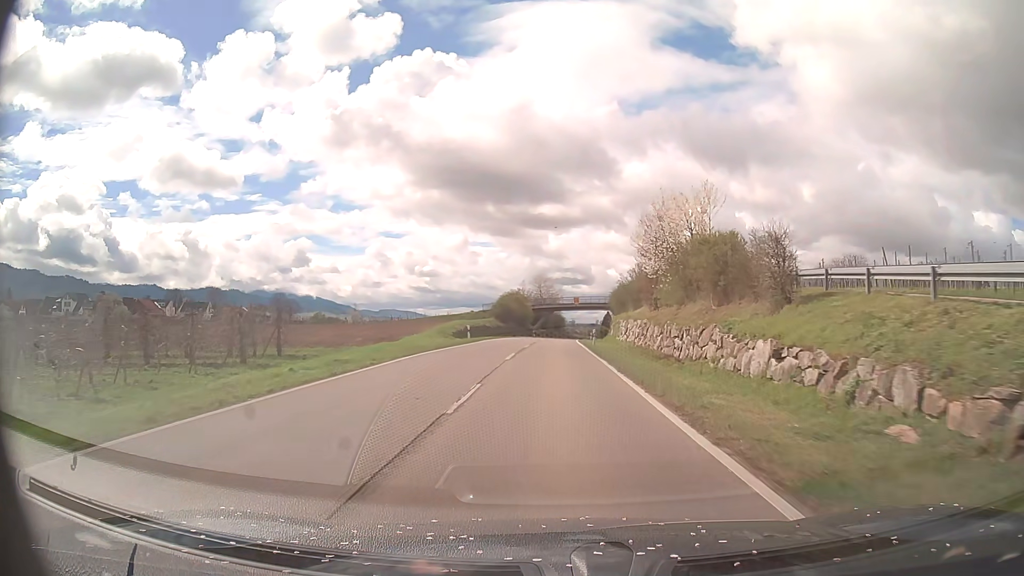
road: unclassified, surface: asphalt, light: Day
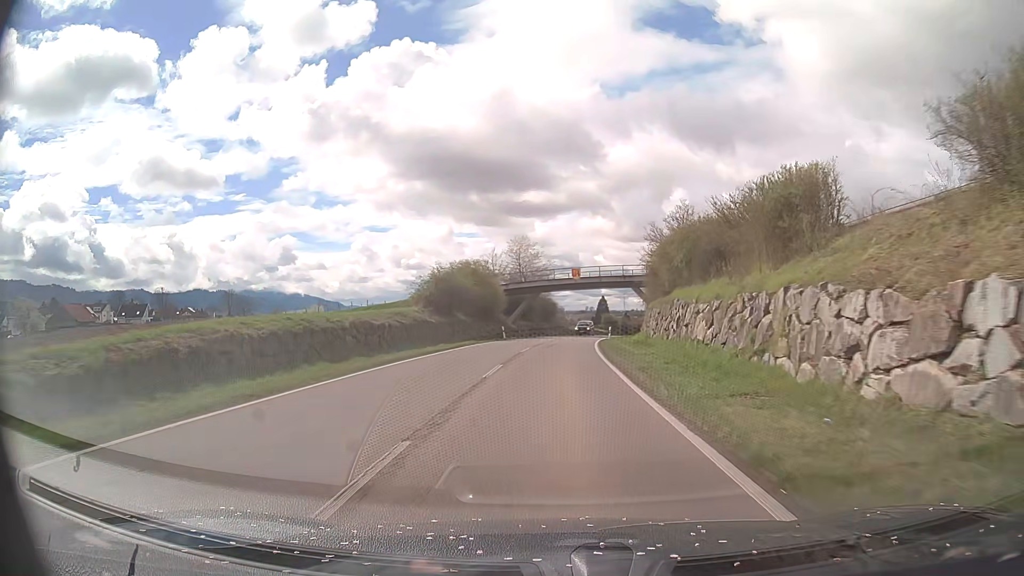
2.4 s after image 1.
(+0.2, +42.6) m; +1°
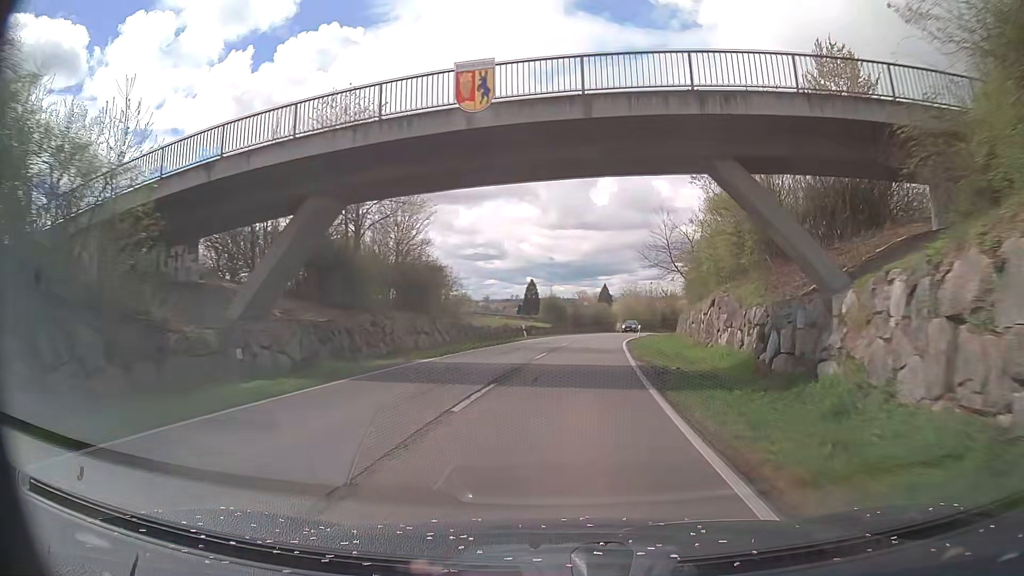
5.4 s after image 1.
(+2.0, +53.6) m; +6°
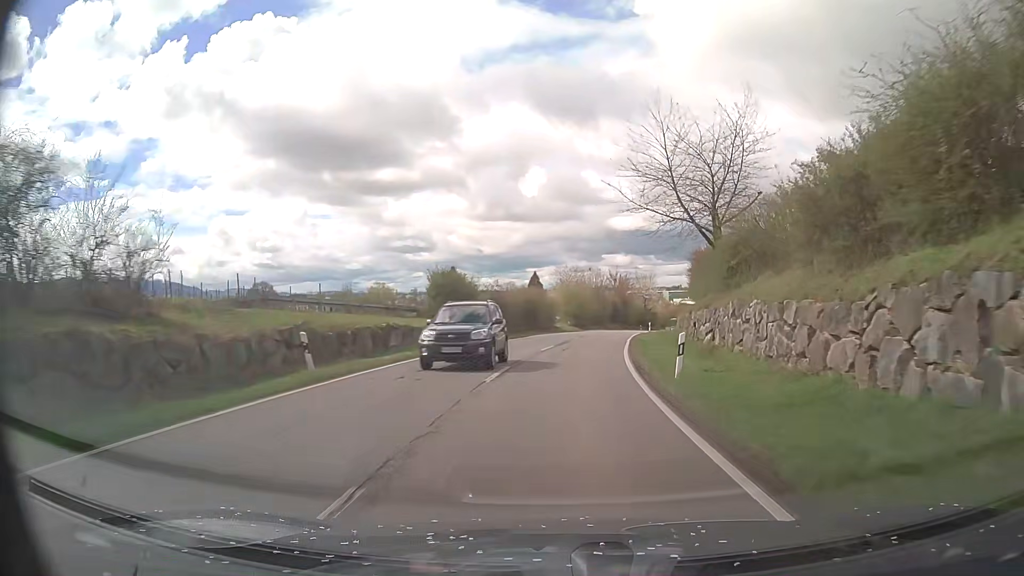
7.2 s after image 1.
(+1.8, +32.2) m; +6°
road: residential
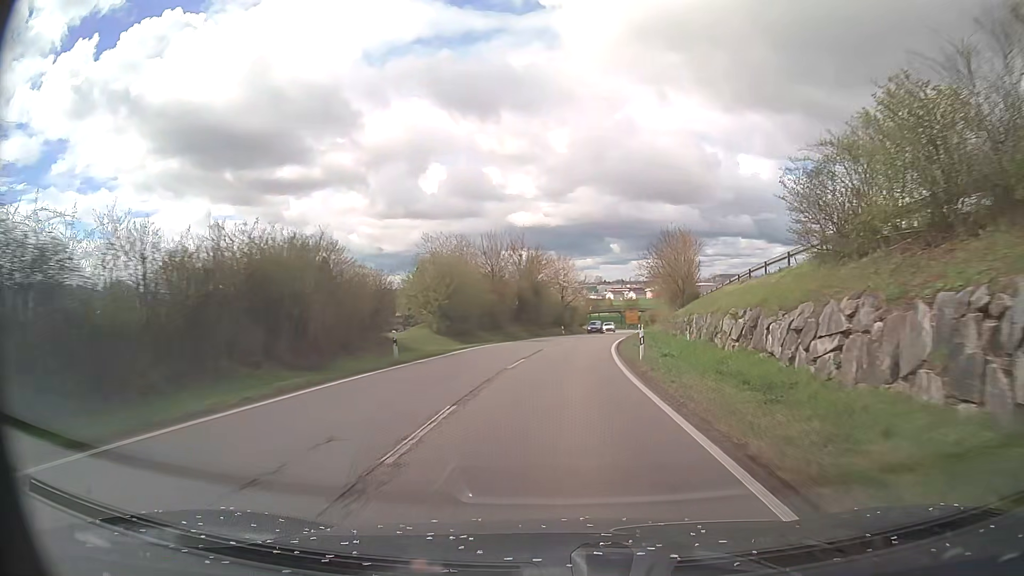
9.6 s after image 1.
(+3.3, +42.8) m; +9°
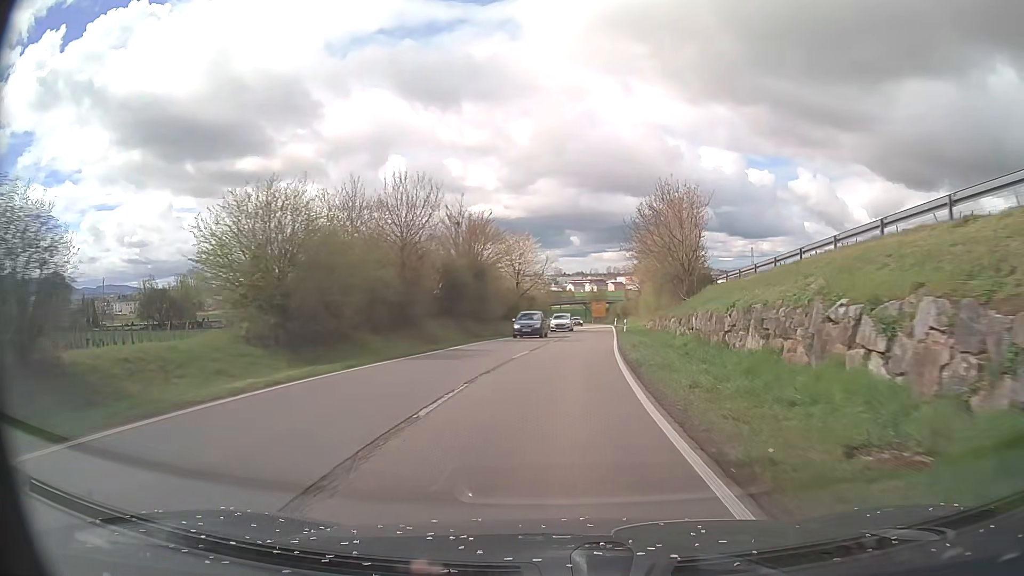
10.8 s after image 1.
(+0.6, +21.4) m; +3°
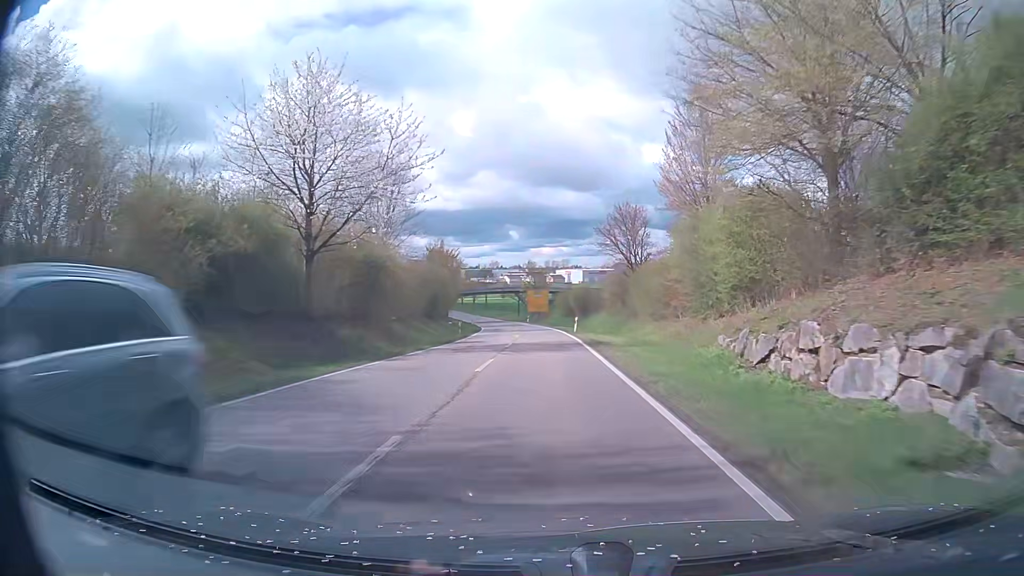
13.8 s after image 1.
(+3.1, +53.3) m; +5°
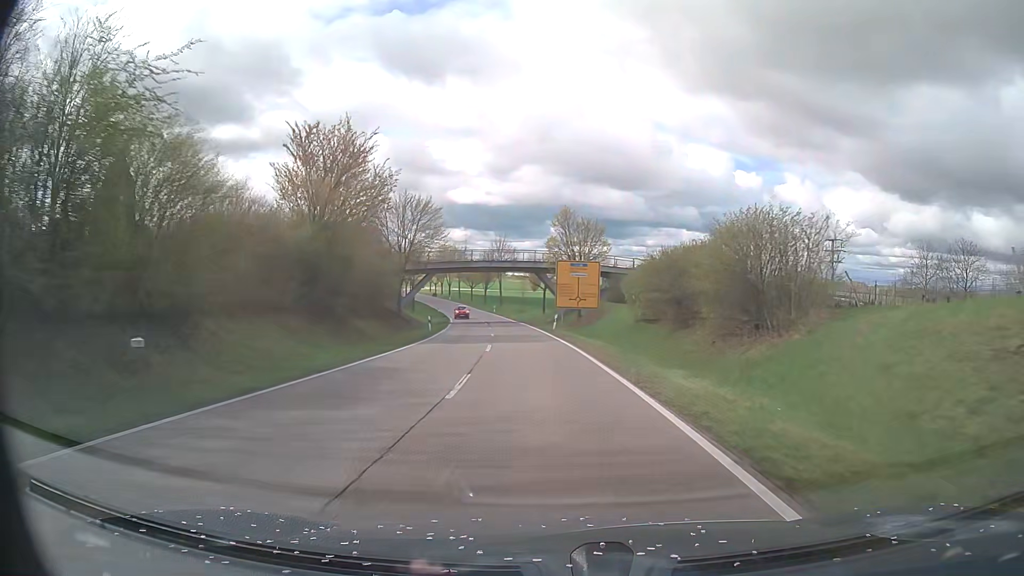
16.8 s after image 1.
(-1.2, +53.0) m; -3°
(0, +10) (-1, +20) (-1, +30) (-2, +40) (-3, +50) (-4, +60) (-6, +70) (-8, +79) (-10, +89) (-12, +99) m
